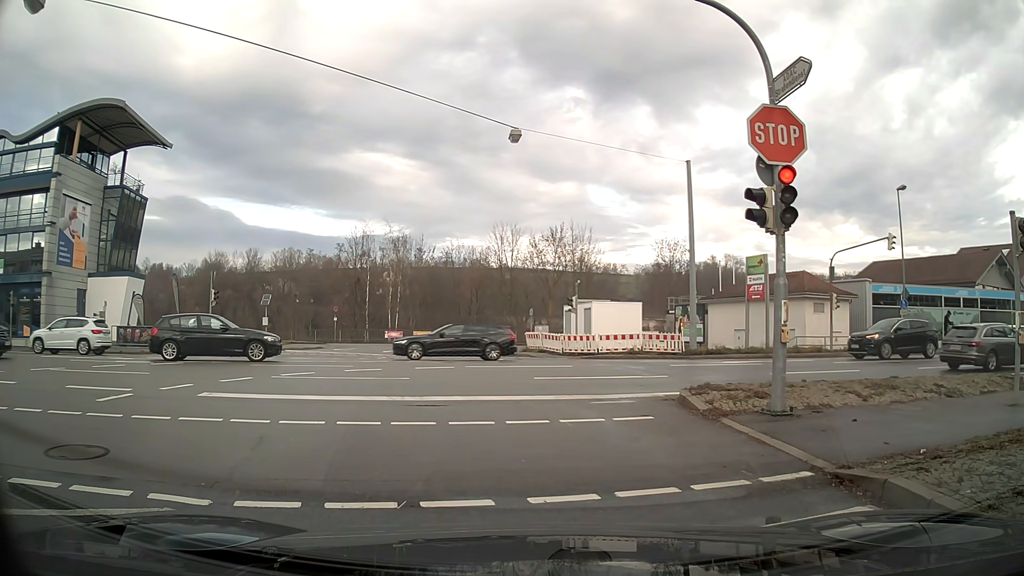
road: tertiary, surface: asphalt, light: Day
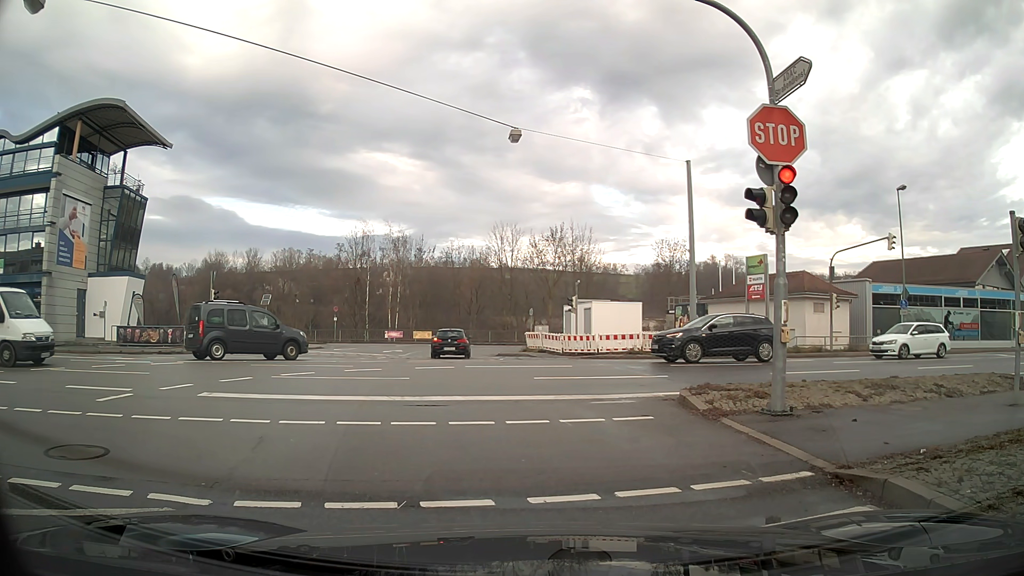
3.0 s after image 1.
(0.0, 0.0) m; 0°
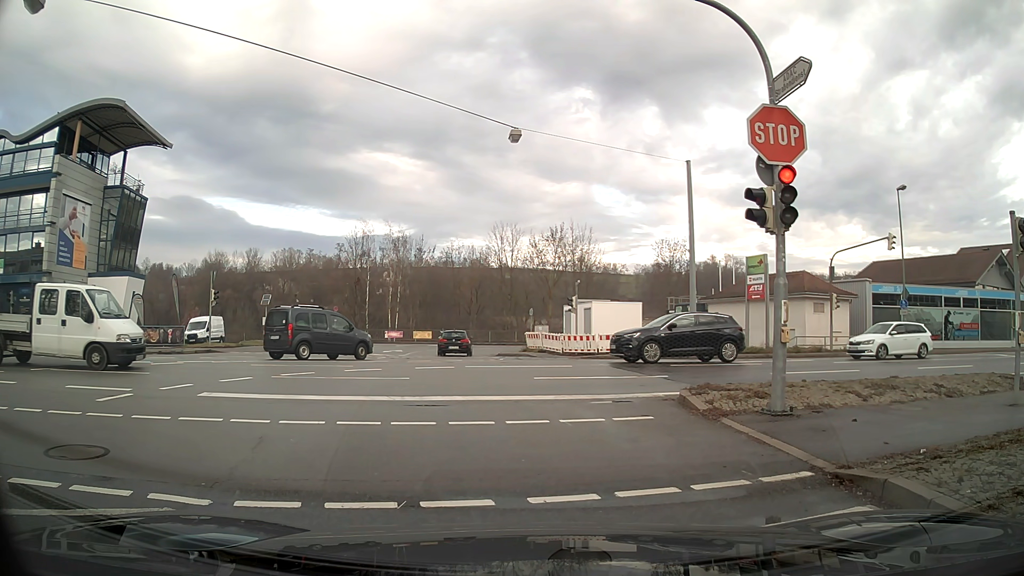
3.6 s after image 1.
(0.0, 0.0) m; 0°
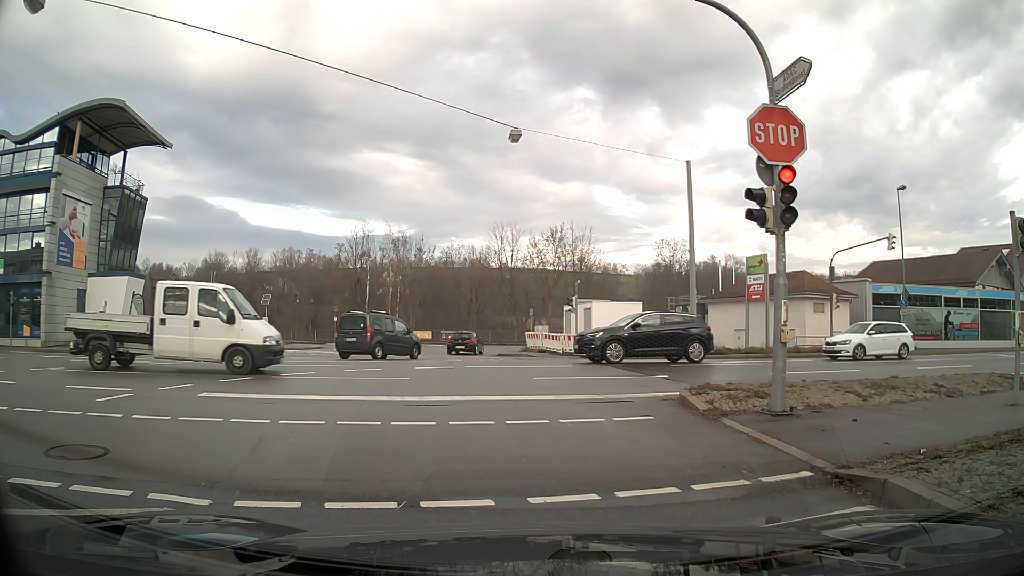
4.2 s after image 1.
(0.0, 0.0) m; 0°
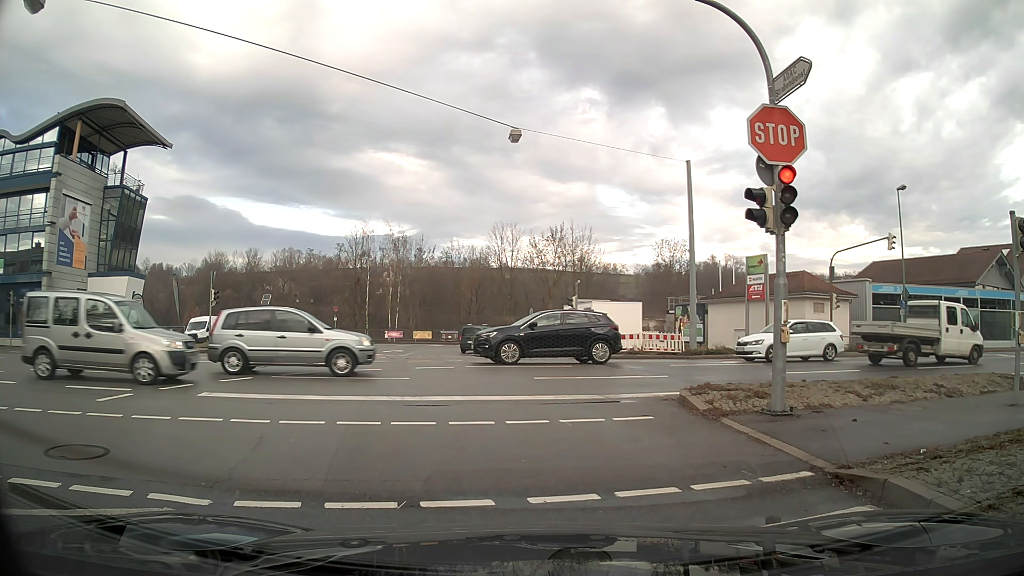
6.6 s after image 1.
(0.0, 0.0) m; 0°
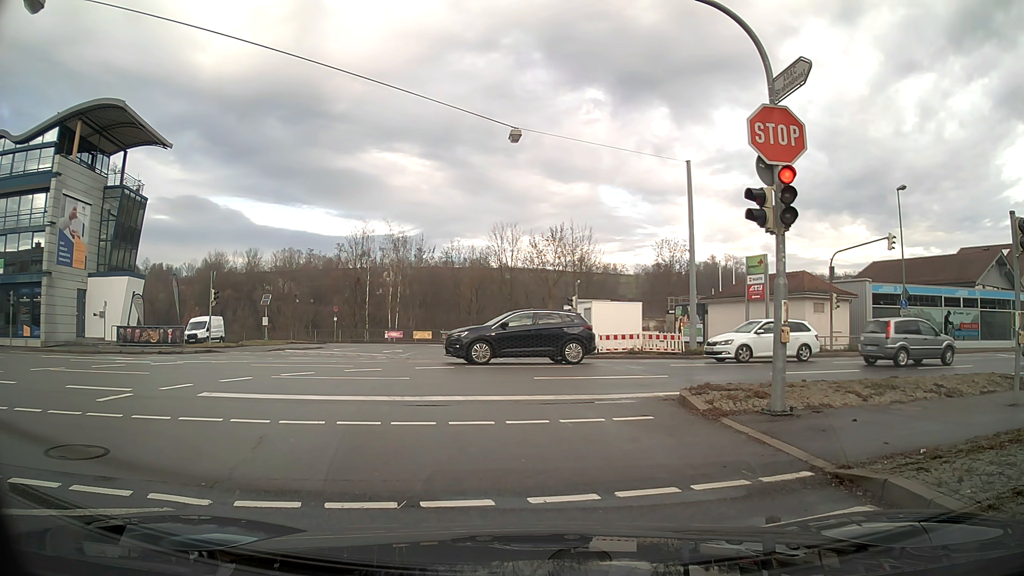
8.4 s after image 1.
(0.0, 0.0) m; 0°
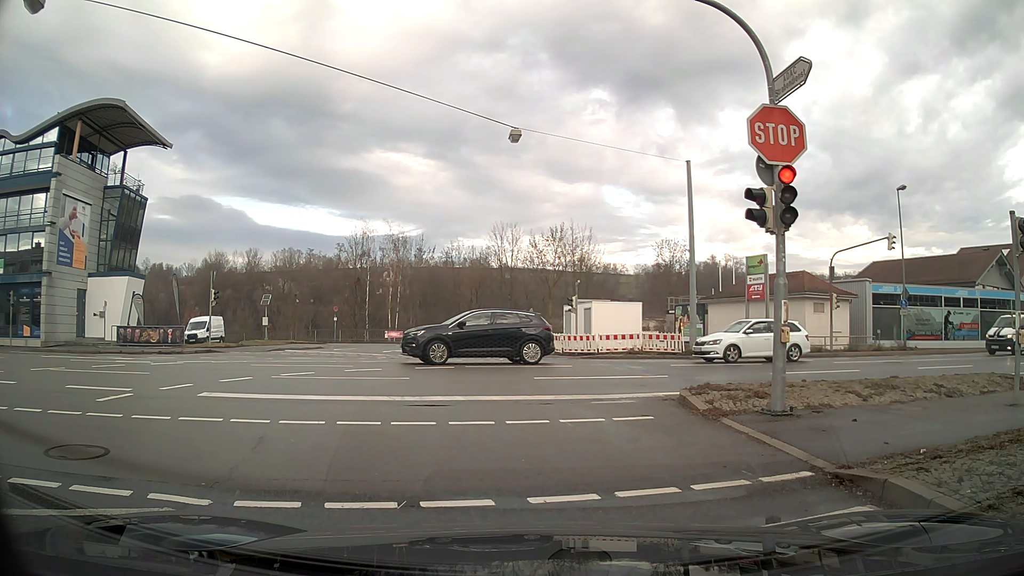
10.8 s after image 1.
(0.0, 0.0) m; 0°
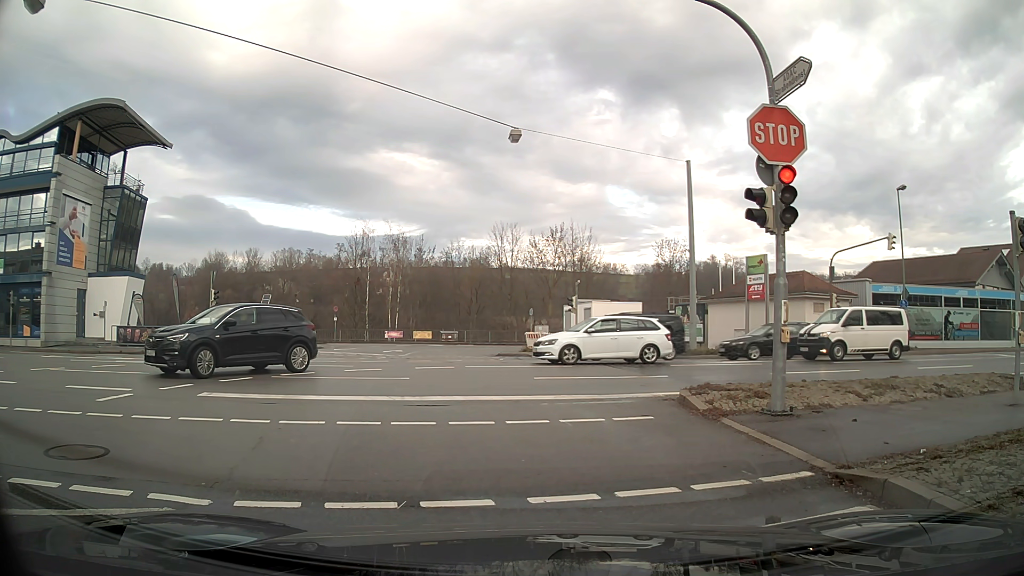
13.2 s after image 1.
(0.0, 0.0) m; 0°
(-1, +10) (-2, +20) (-4, +30) (-5, +40) (-3, +49) (+4, +57) (+12, +62) (+22, +66) (+31, +70) (+40, +74) m
